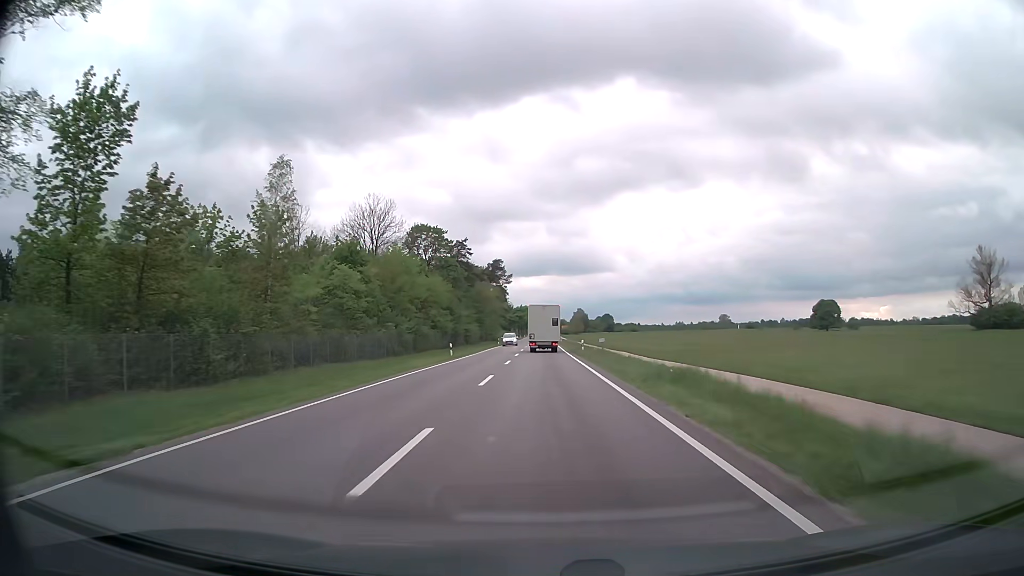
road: secondary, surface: asphalt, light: Day
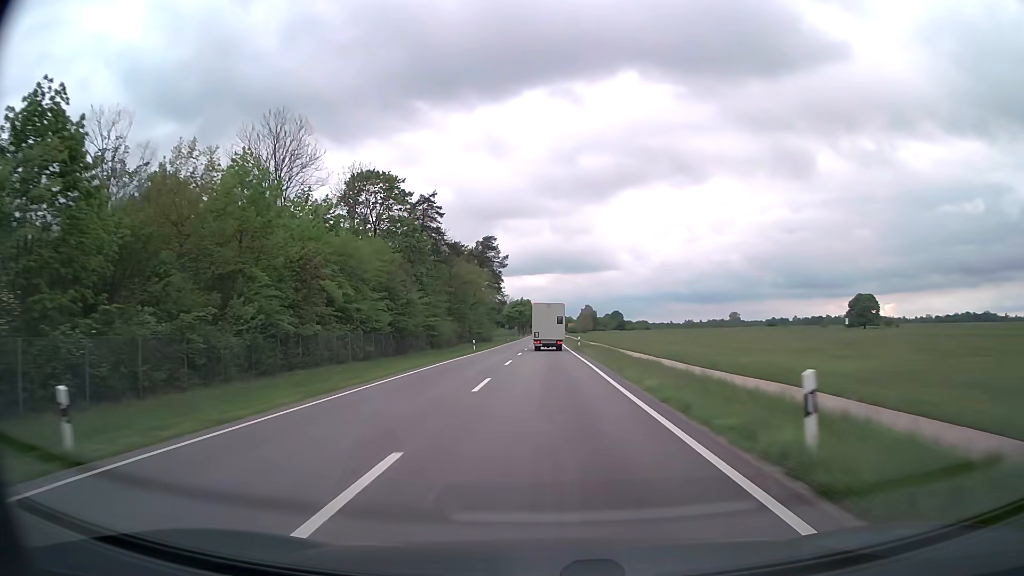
(-0.1, +38.4) m; 0°
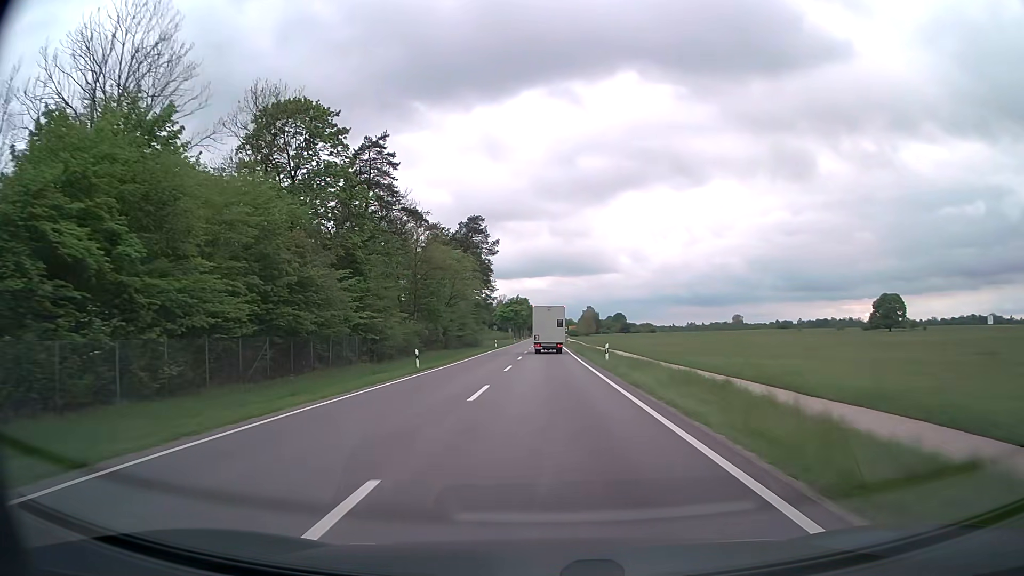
(0.0, +25.5) m; 0°
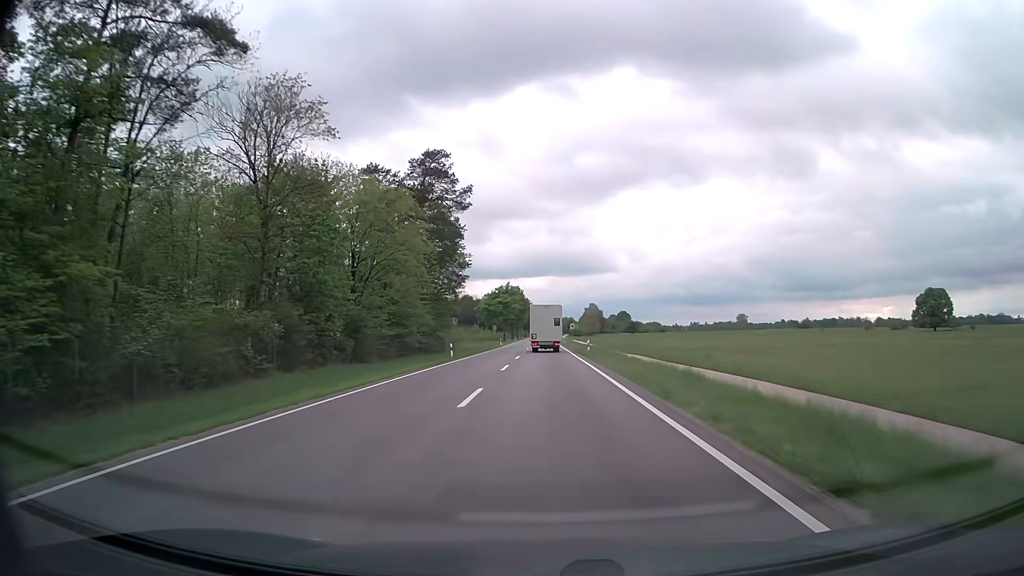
(+0.1, +38.2) m; 0°
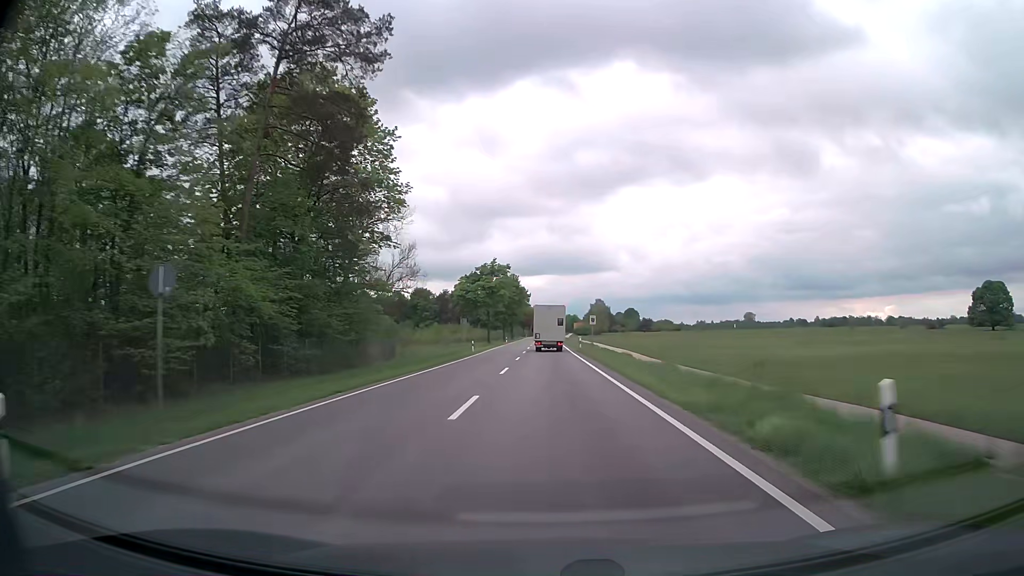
(0.0, +38.0) m; 0°
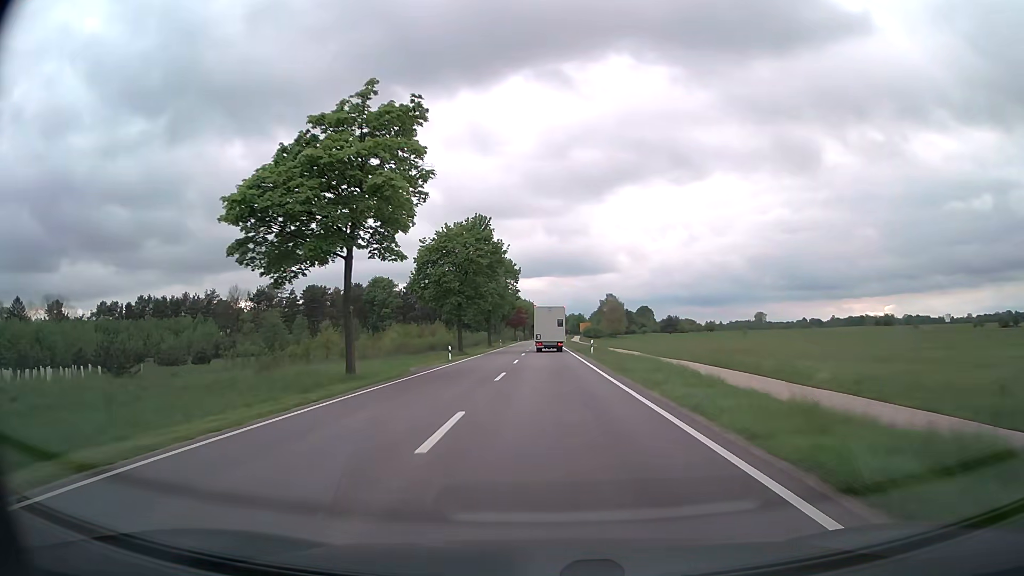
(-0.1, +63.6) m; 0°
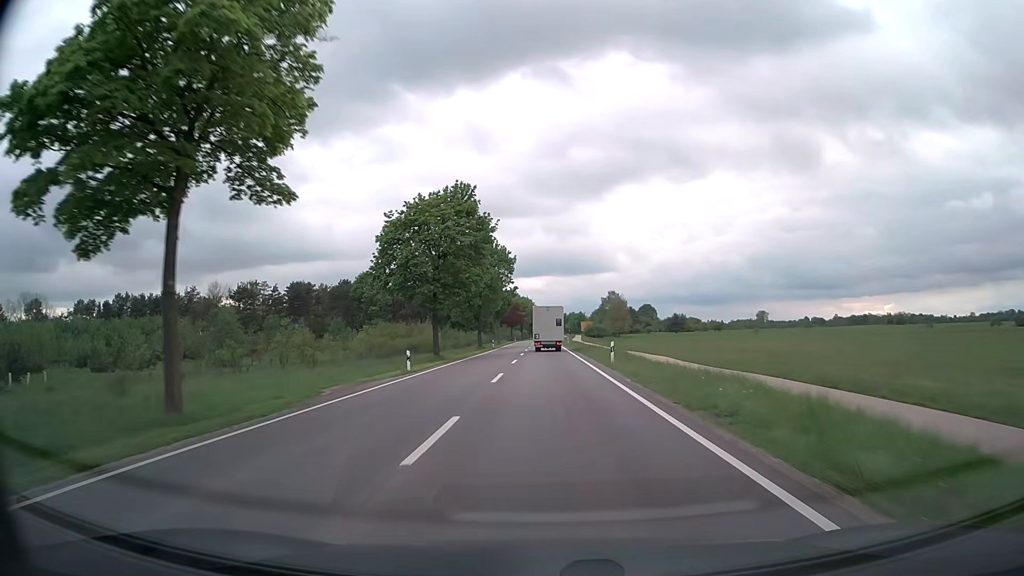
(0.0, +12.8) m; 0°
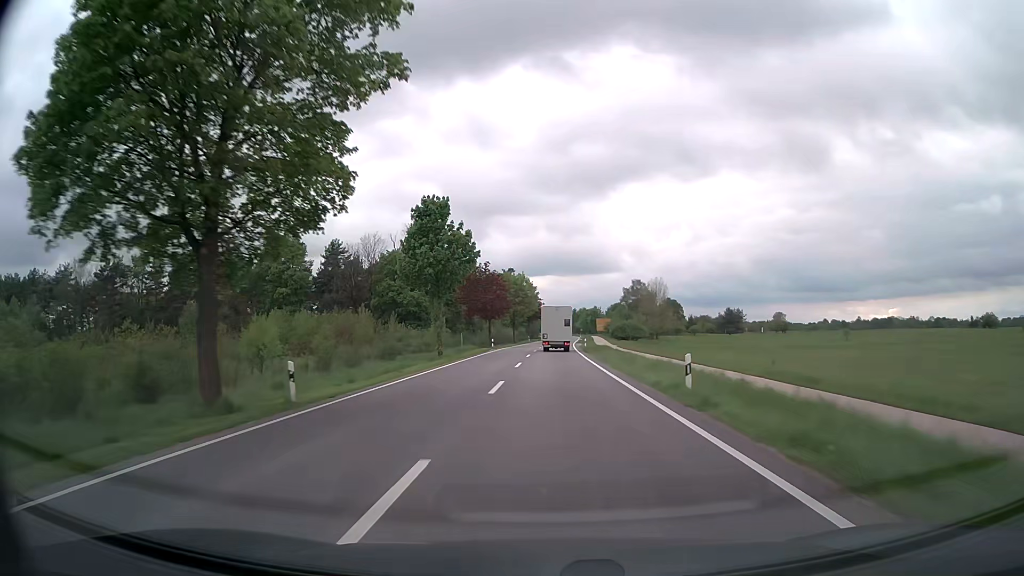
(-0.2, +64.4) m; 0°
(0, +10) (0, +20) (0, +30) (0, +40) (+1, +50) (+1, +60) (+1, +70) (+1, +80) (+2, +90) (+2, +100) m
